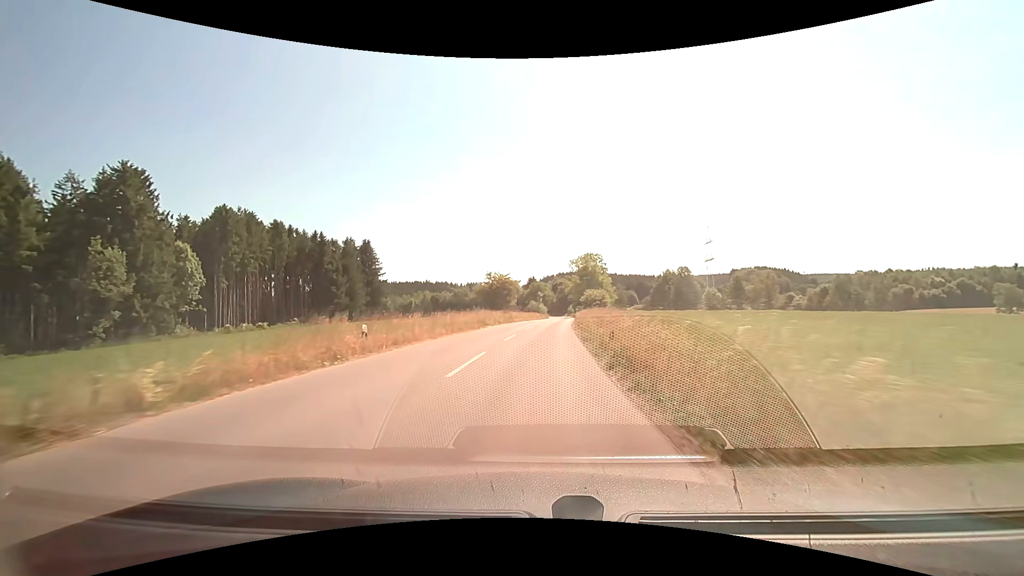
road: tertiary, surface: asphalt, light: Day
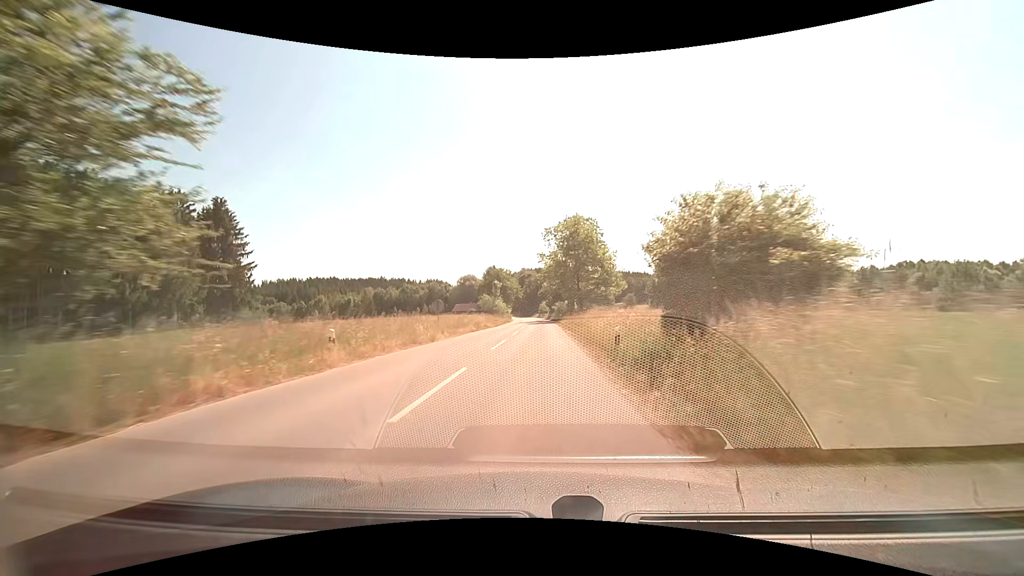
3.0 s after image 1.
(+2.0, +51.7) m; +4°
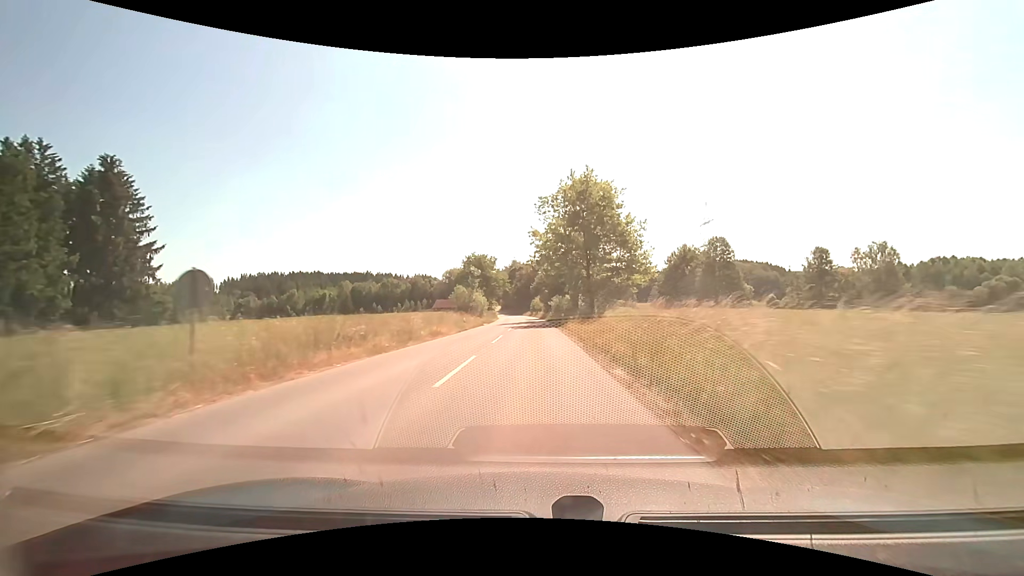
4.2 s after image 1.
(+0.1, +21.4) m; +1°
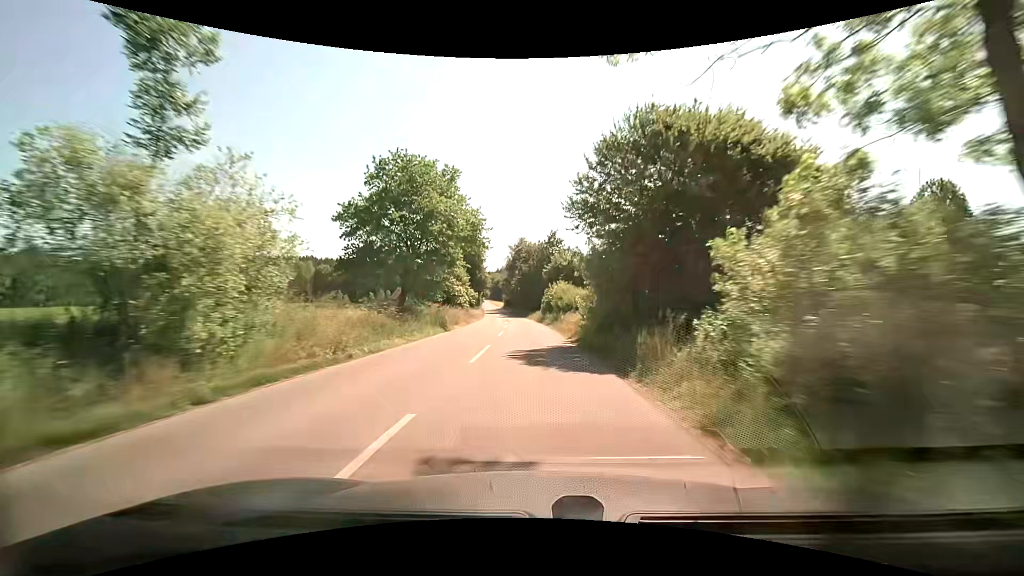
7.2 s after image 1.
(-0.6, +56.2) m; -1°
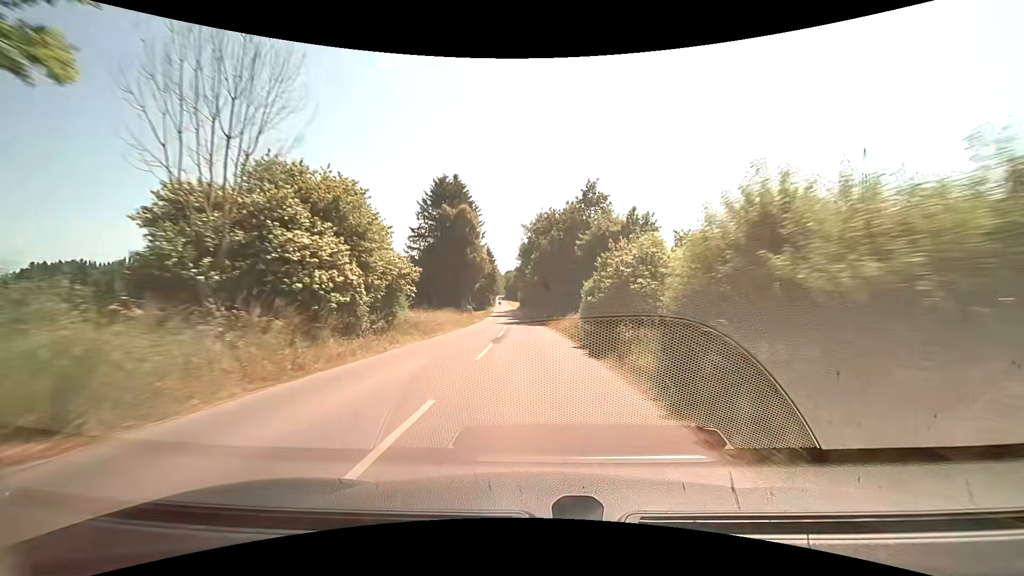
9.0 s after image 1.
(-0.7, +35.2) m; -3°
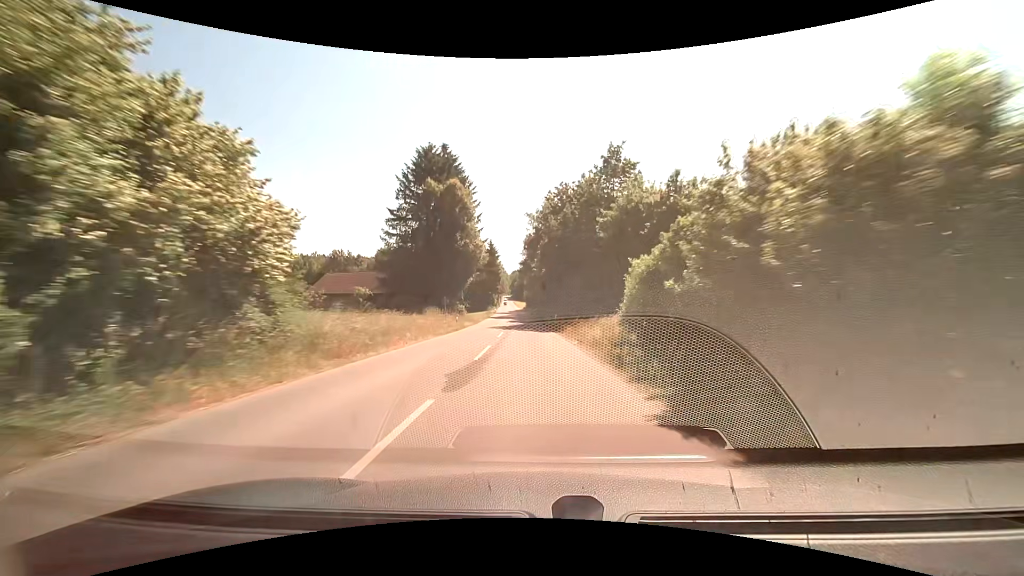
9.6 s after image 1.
(0.0, +12.1) m; 0°
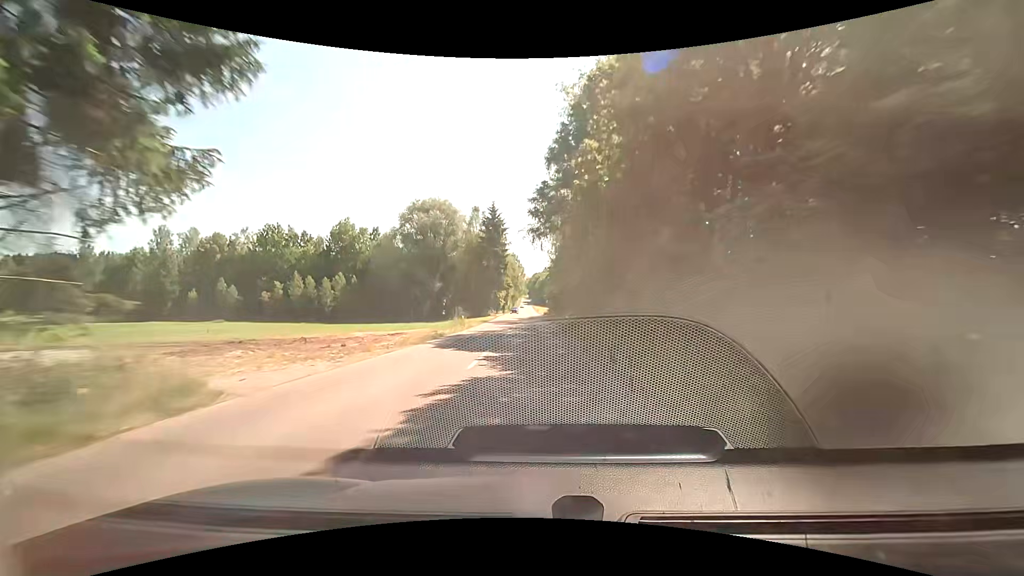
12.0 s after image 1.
(-1.6, +50.1) m; -4°
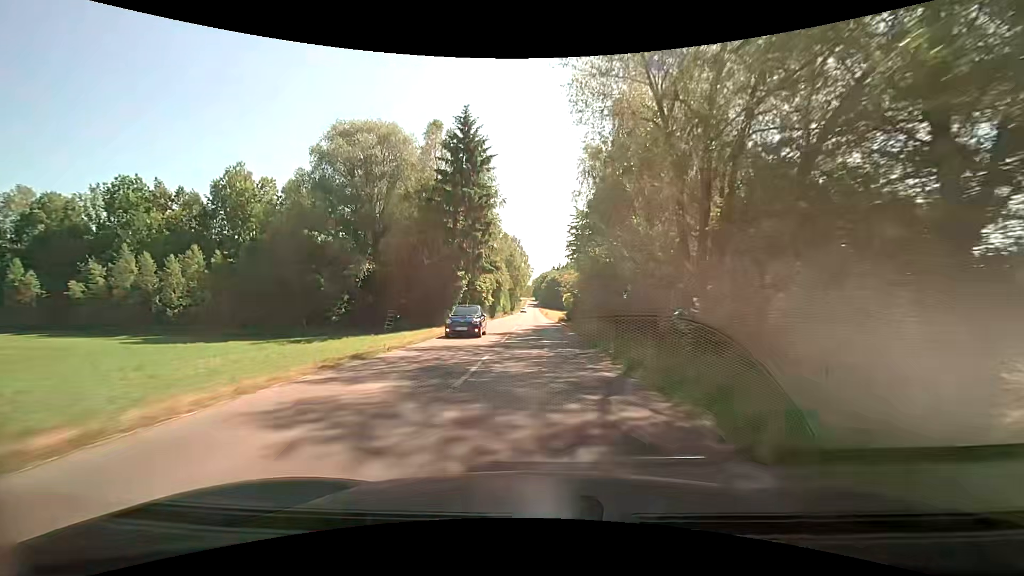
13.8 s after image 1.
(+0.1, +39.2) m; 0°
(0, +10) (0, +20) (0, +30) (0, +40) (0, +50) (0, +60) (0, +70) (0, +80) (-1, +90) (-1, +100) m
